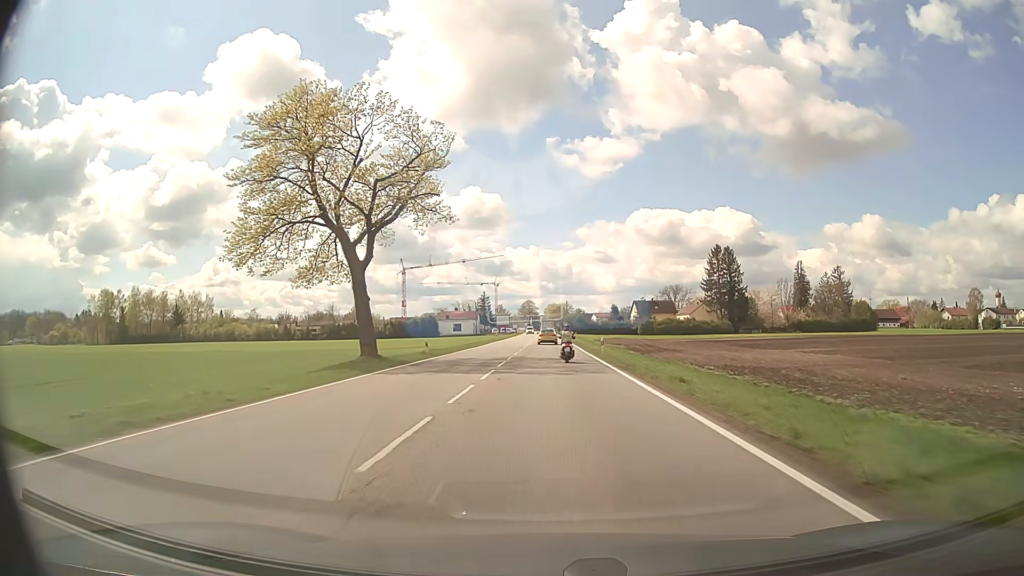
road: secondary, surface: asphalt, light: Day
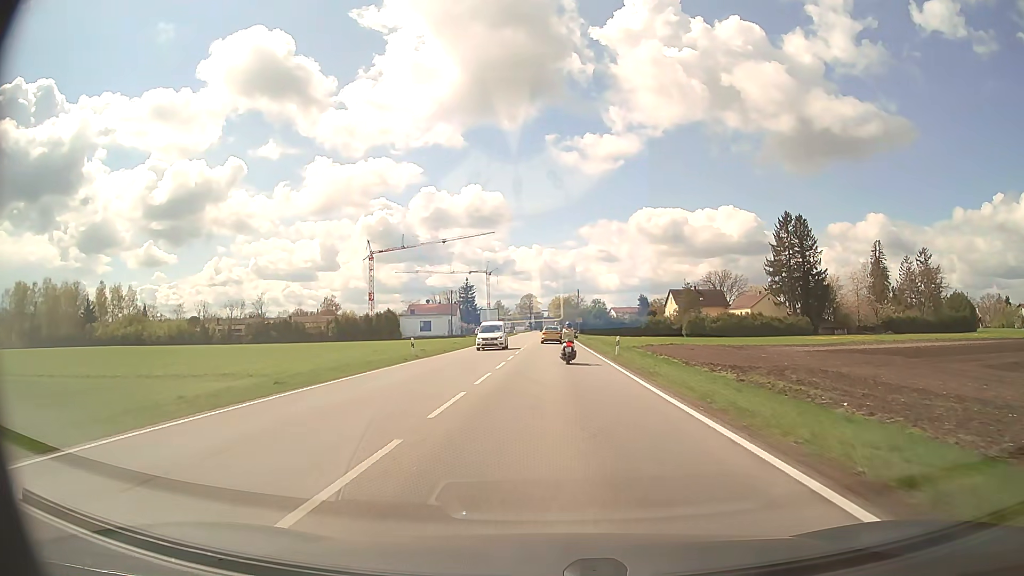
(-0.1, +56.2) m; 0°
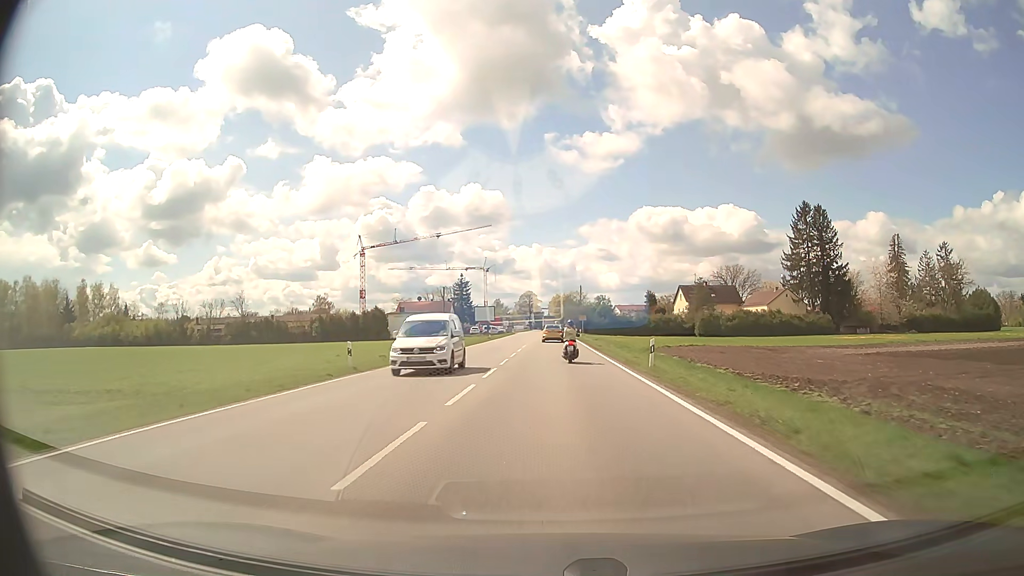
(0.0, +10.6) m; 0°
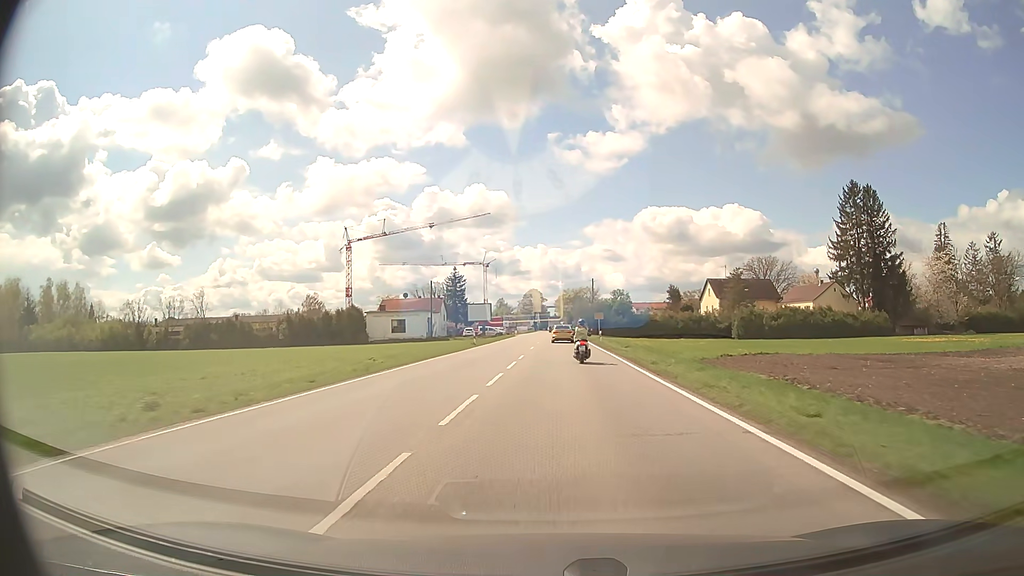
(-0.2, +20.2) m; -1°
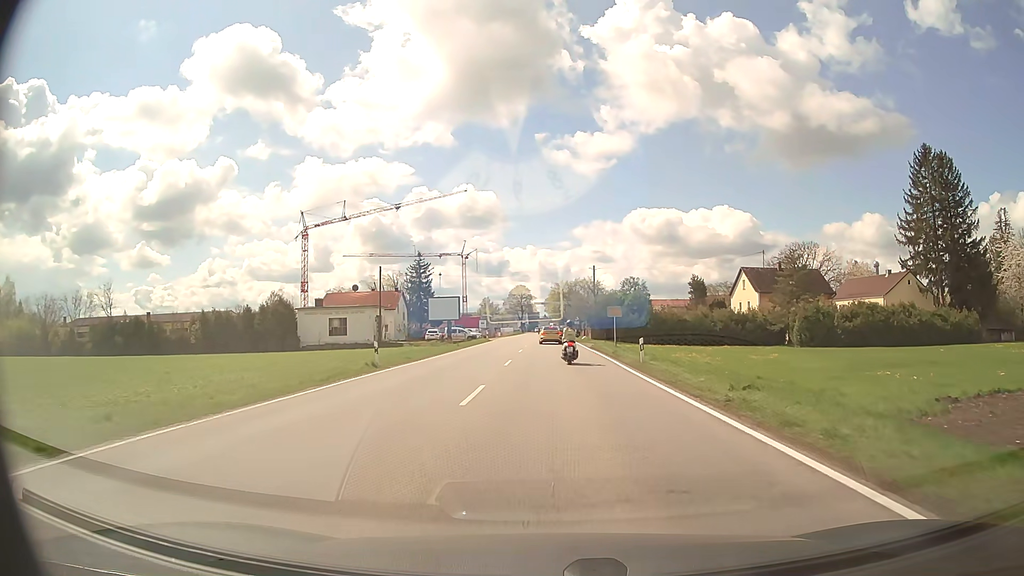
(+0.2, +27.3) m; +1°
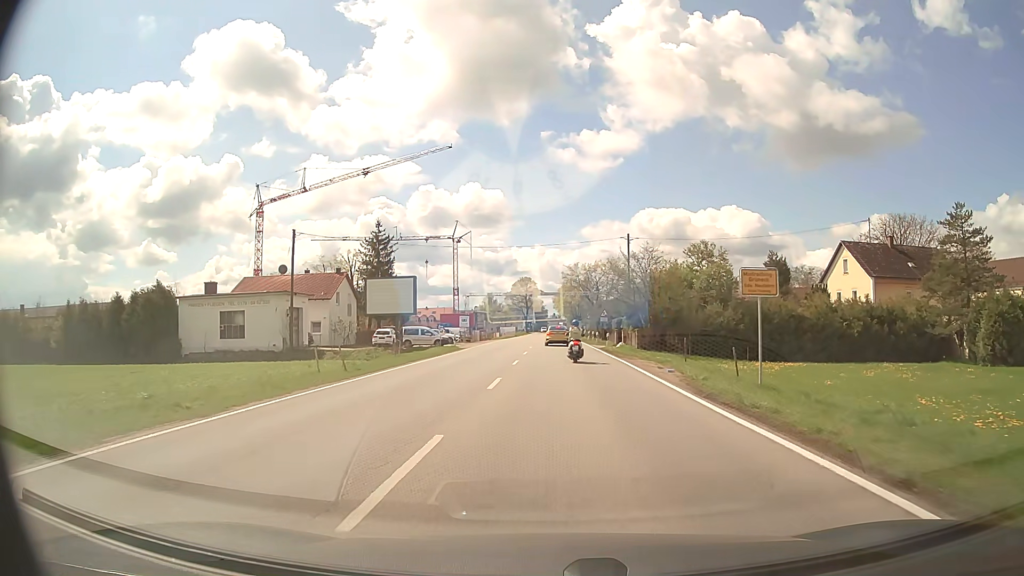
(-0.1, +31.0) m; -1°
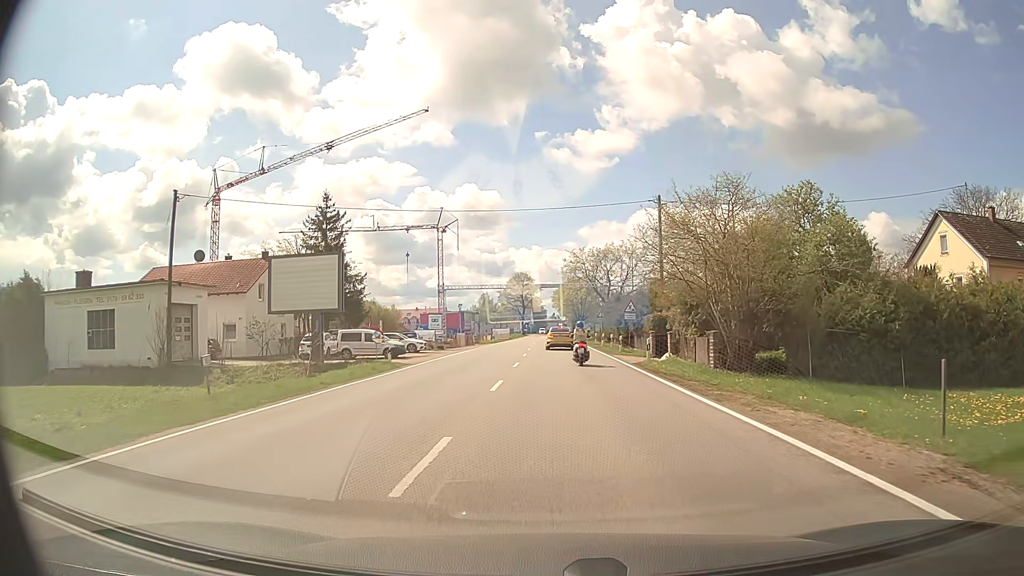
(0.0, +17.7) m; 0°
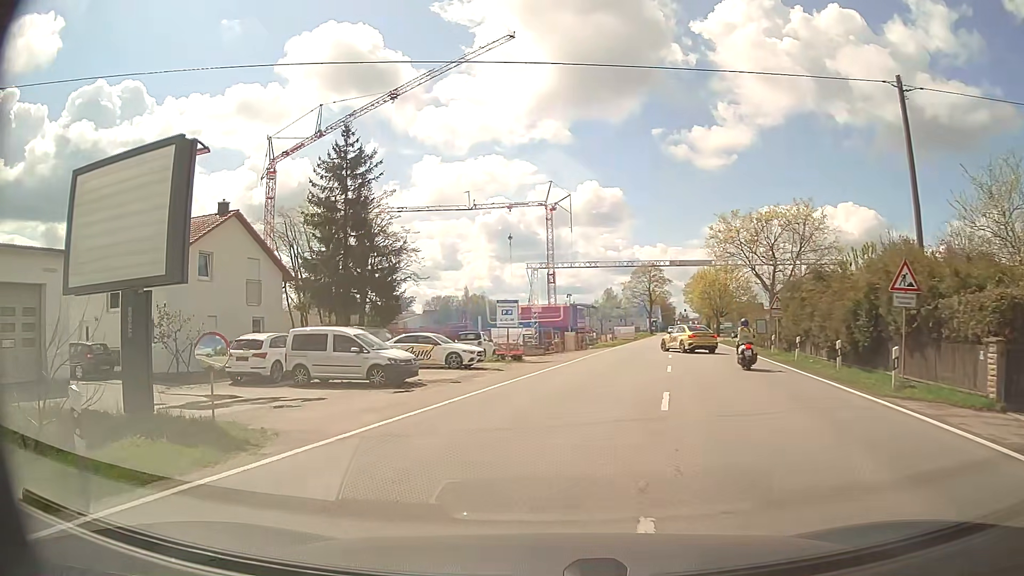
(-0.6, +21.1) m; -11°
